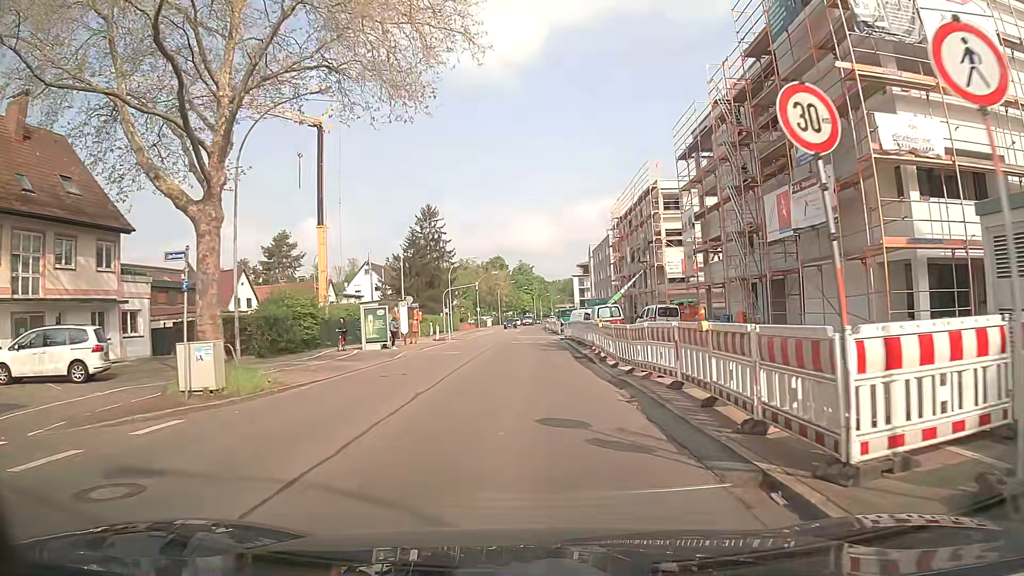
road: secondary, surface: asphalt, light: Day
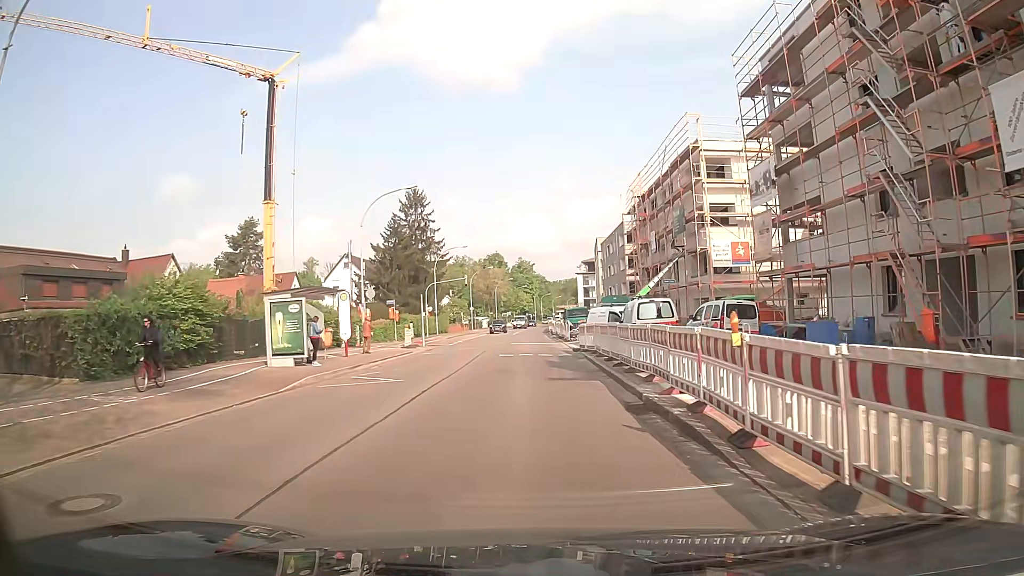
(+0.1, +13.4) m; -1°
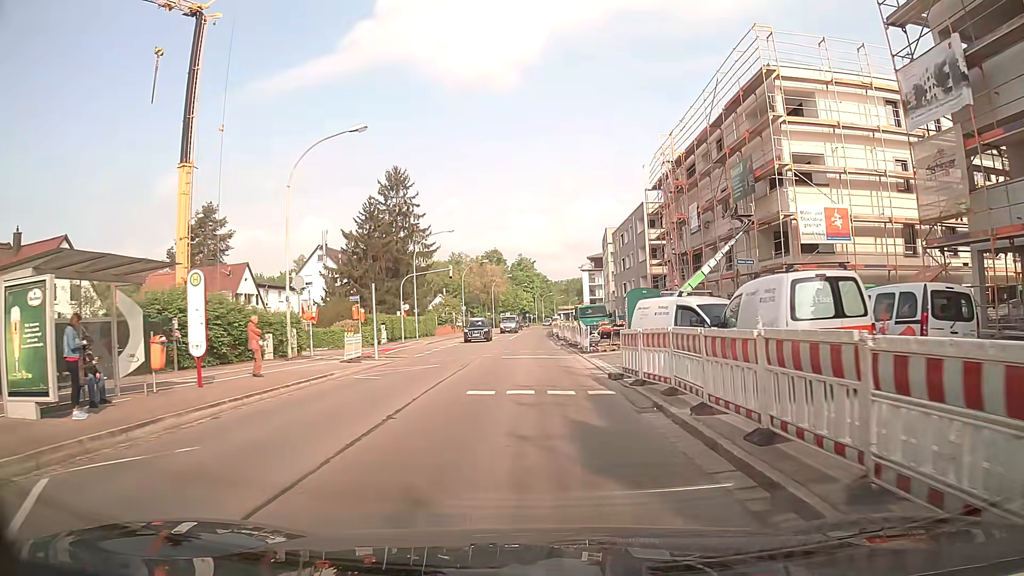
(+0.2, +13.4) m; 0°
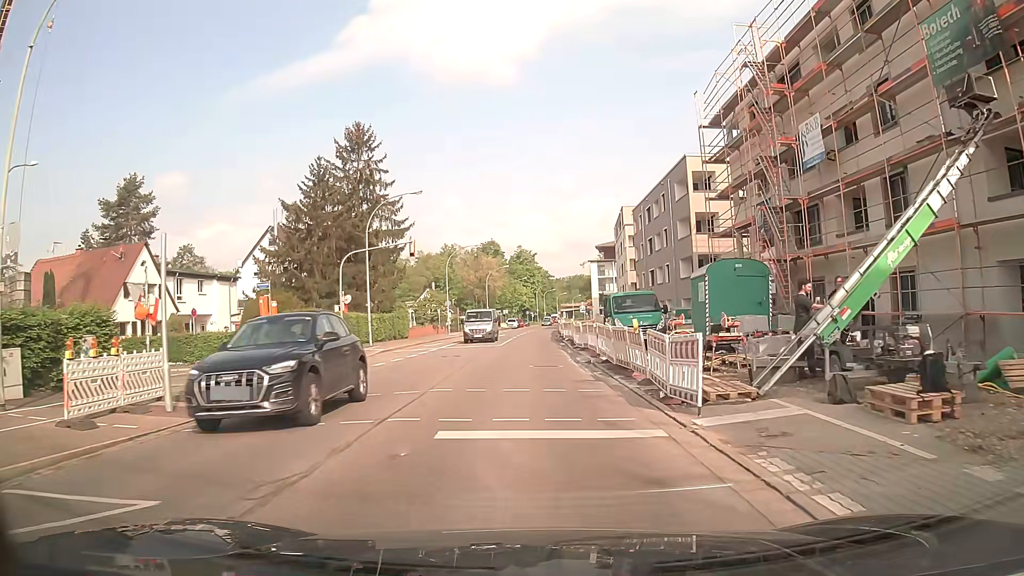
(+0.1, +17.9) m; 0°
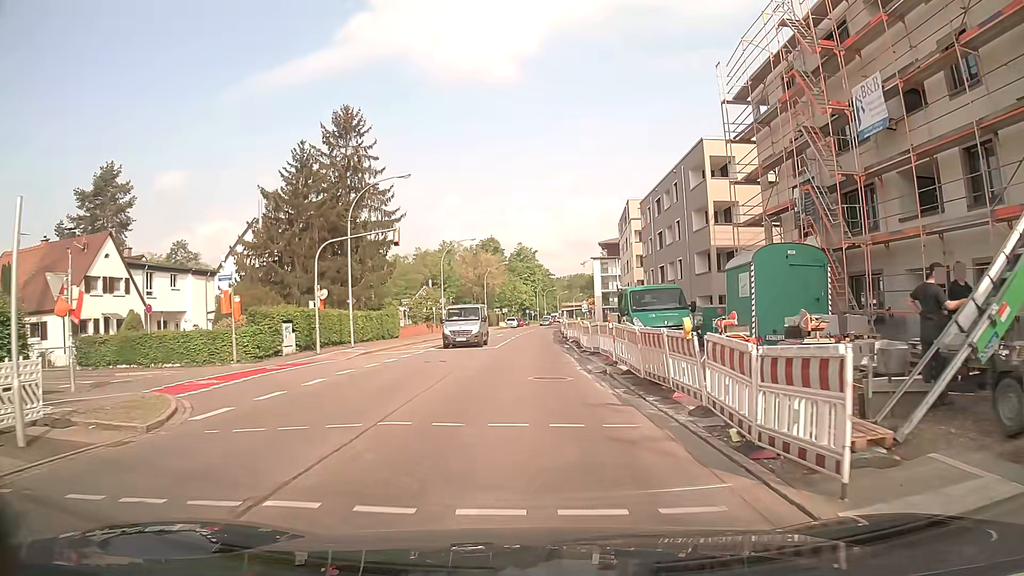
(0.0, +4.5) m; +1°
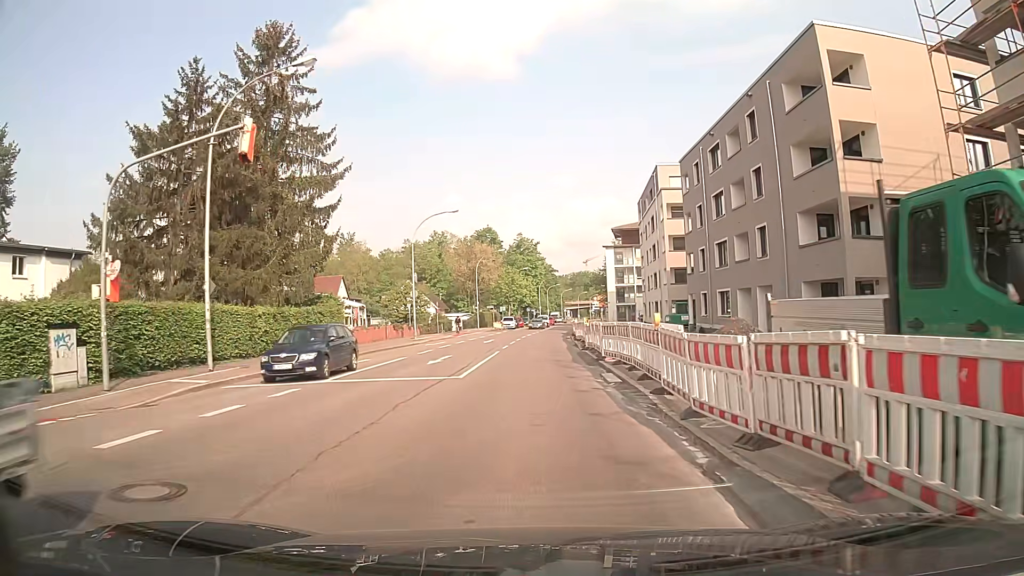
(-0.1, +17.9) m; 0°
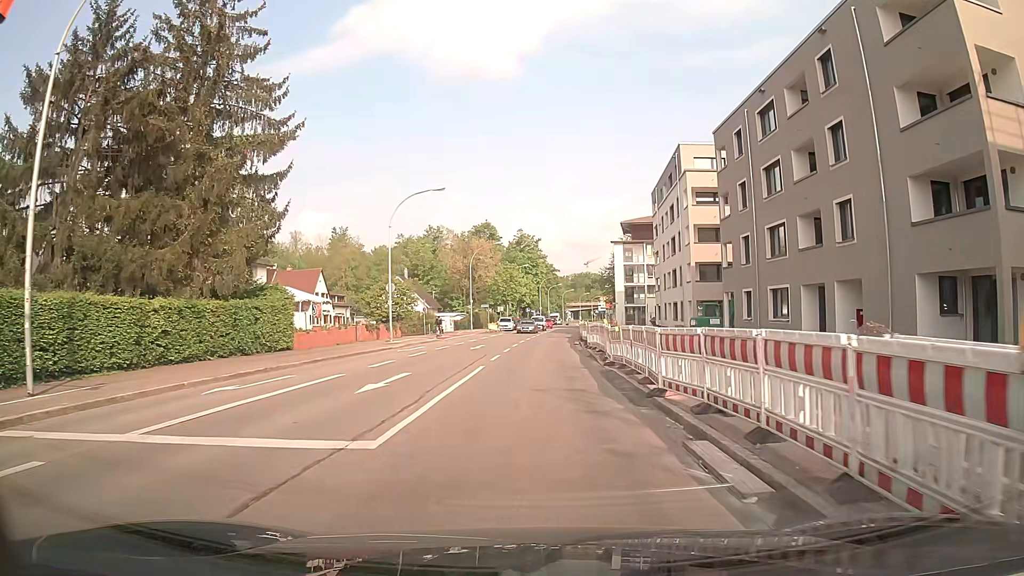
(0.0, +9.0) m; 0°
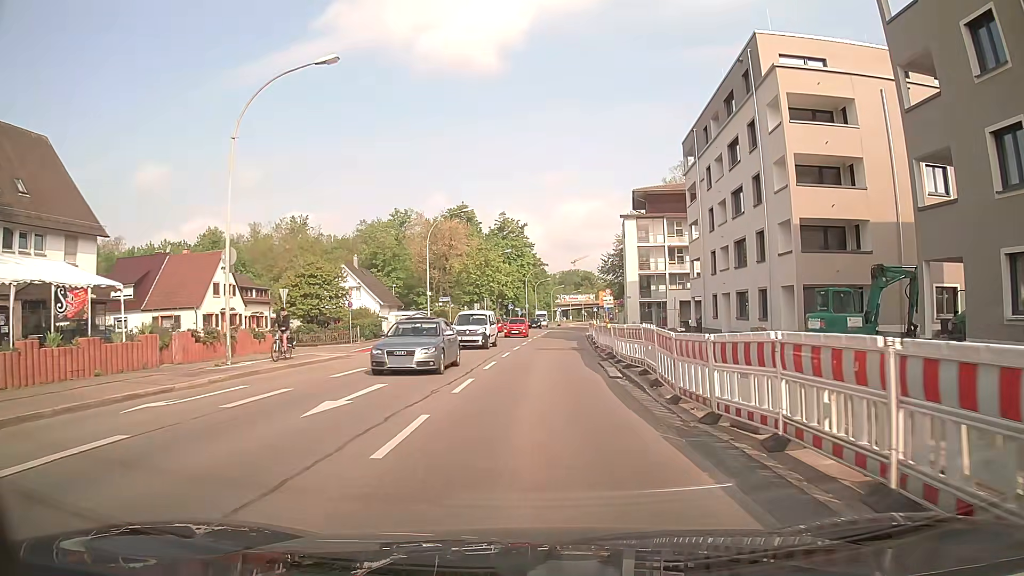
(0.0, +22.4) m; 0°
(0, +10) (0, +20) (+1, +30) (+2, +40) (+2, +50) (+3, +60) (+4, +70) (+5, +80) (+6, +90) (+7, +100) m
